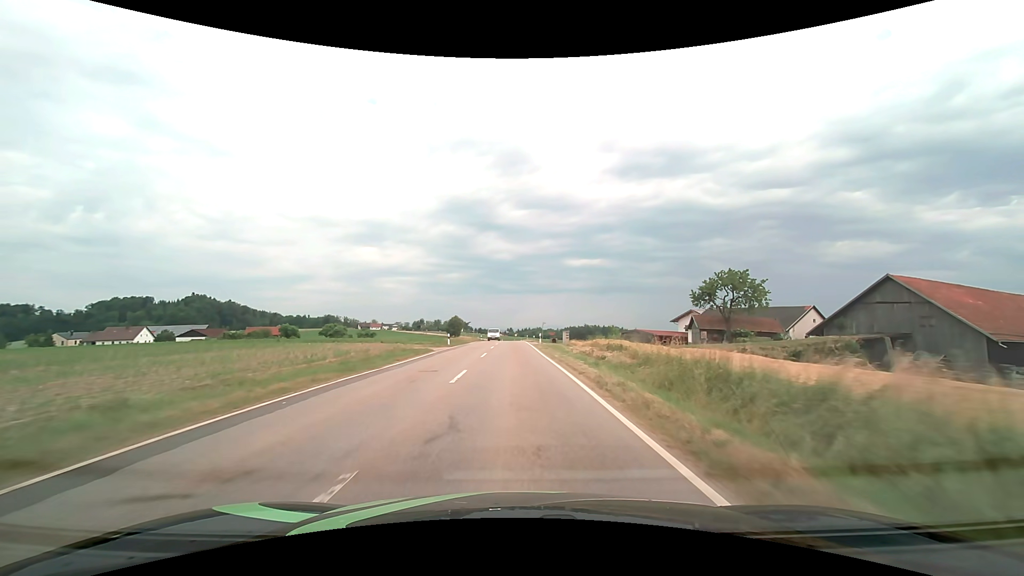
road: tertiary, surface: asphalt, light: Day
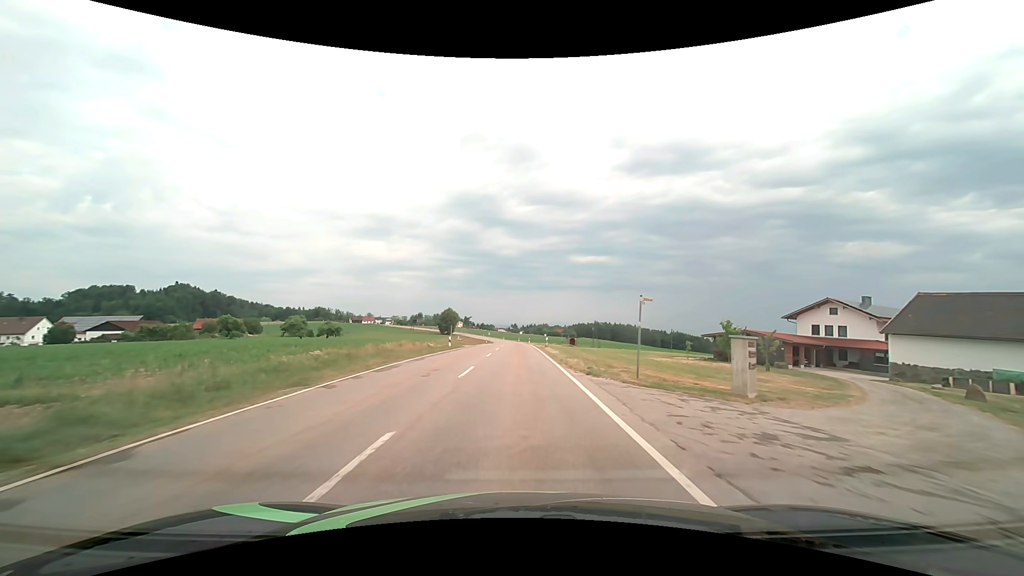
(-0.4, +45.4) m; -1°
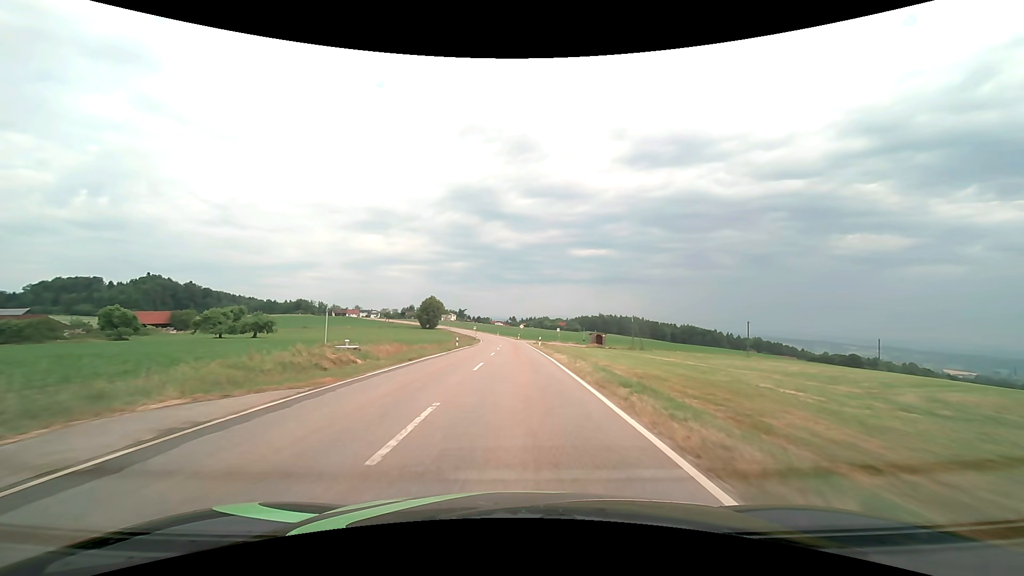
(0.0, +44.2) m; 0°
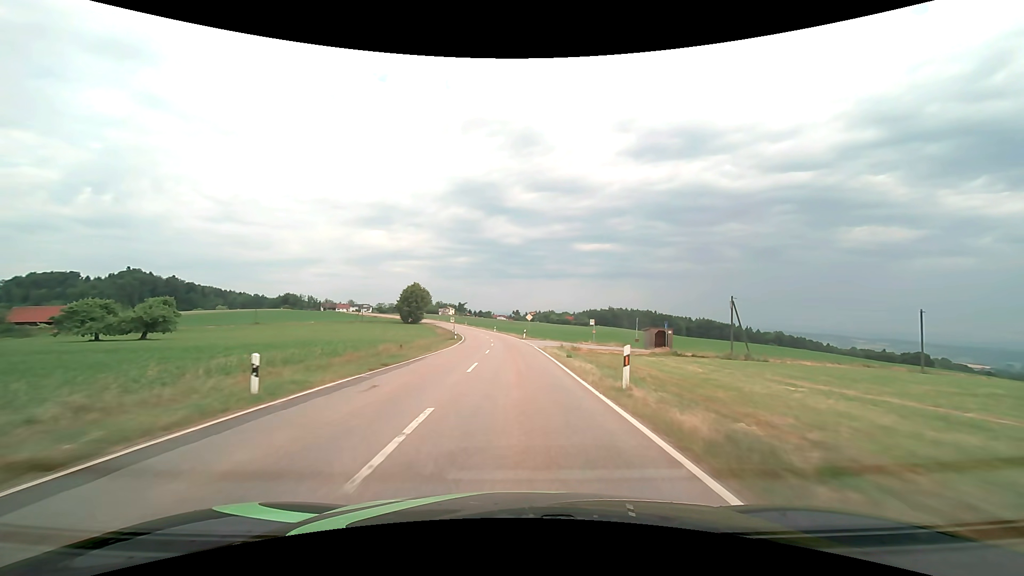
(-0.1, +36.9) m; 0°
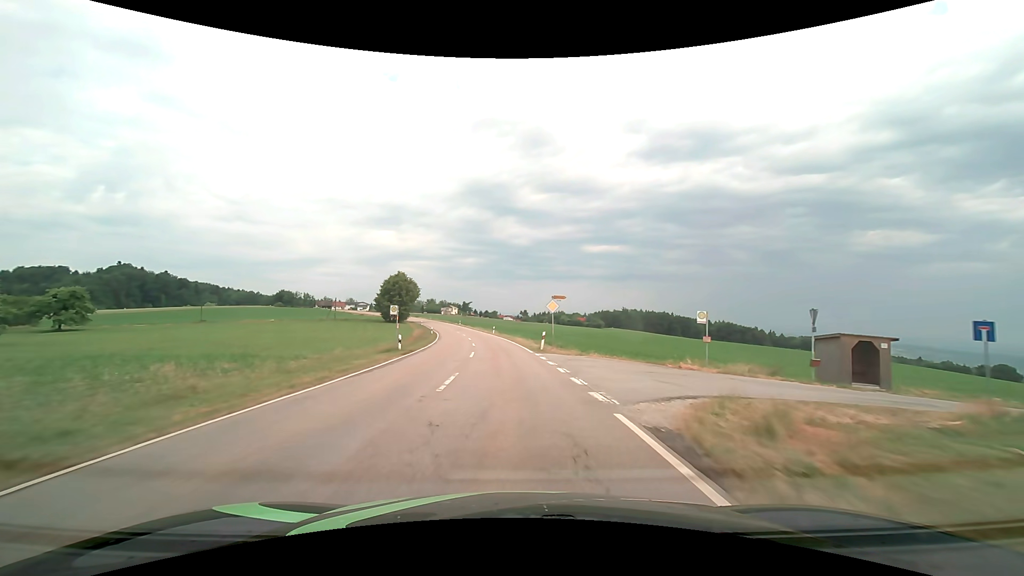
(-0.2, +29.5) m; -1°
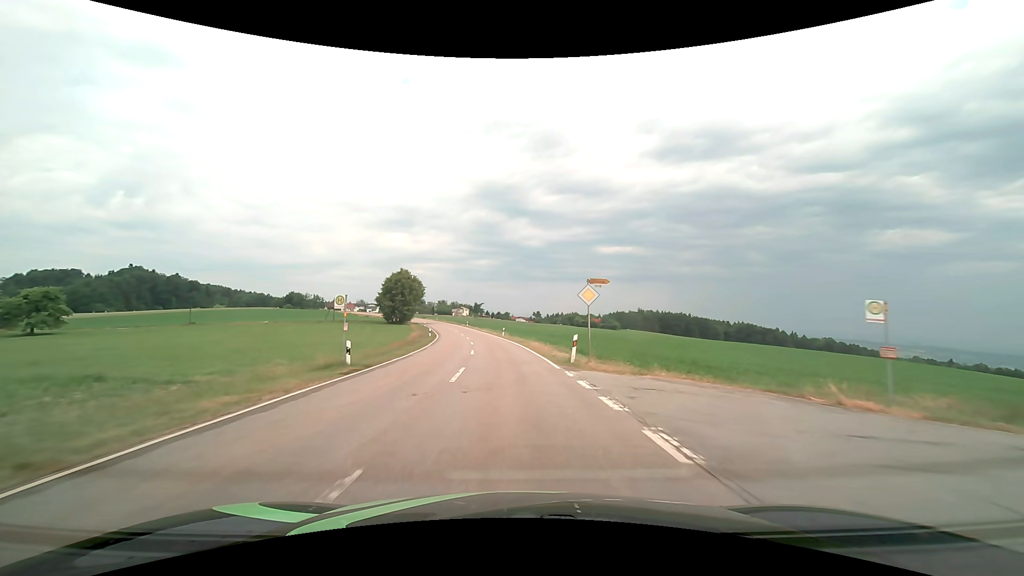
(-0.1, +10.1) m; -1°
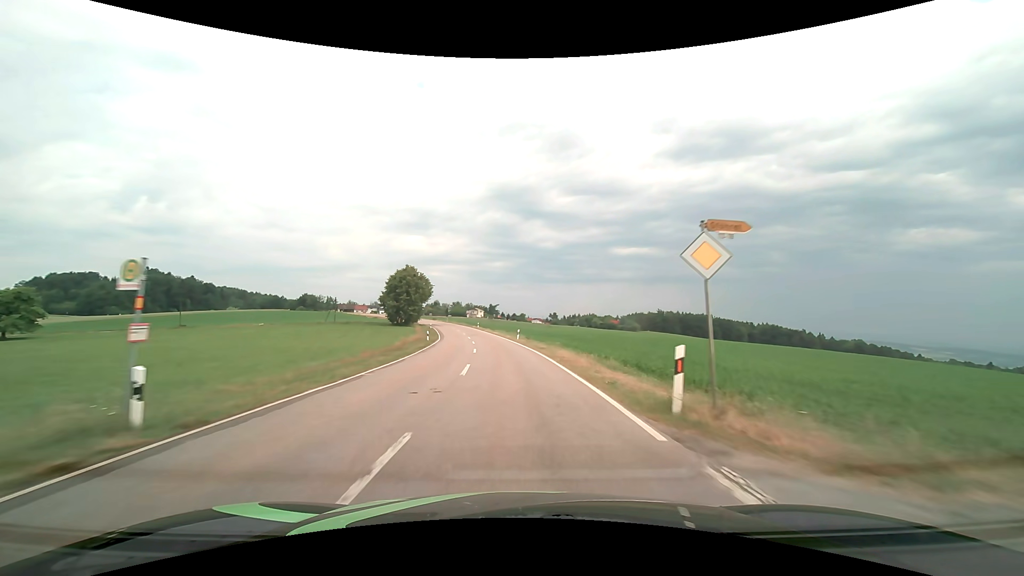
(-0.1, +10.2) m; -2°
(0, +10) (-1, +20) (-1, +30) (-2, +40) (-3, +50) (-5, +60) (-6, +70) (-8, +79) (-11, +89) (-13, +99) m
